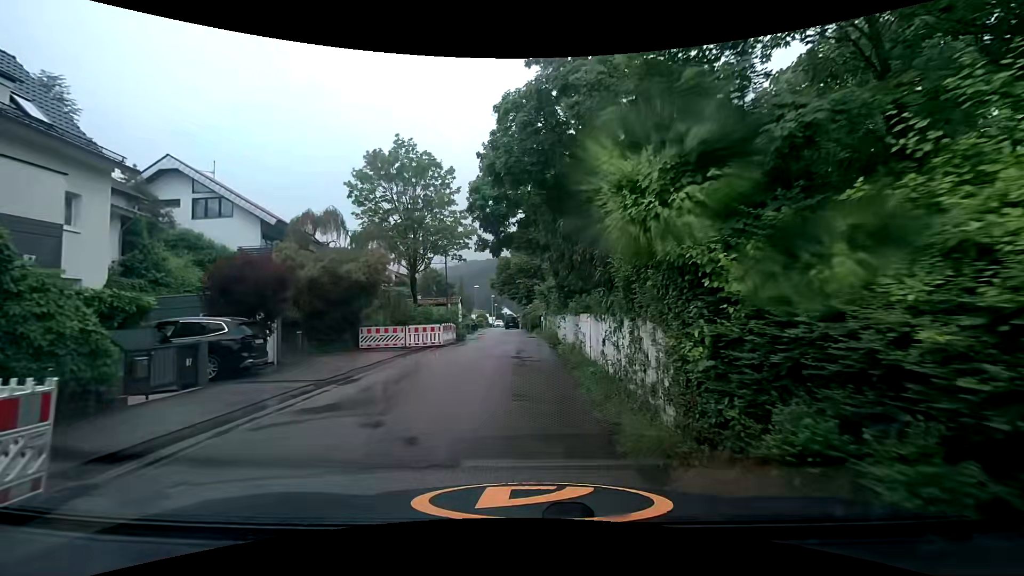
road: residential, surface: asphalt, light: Day
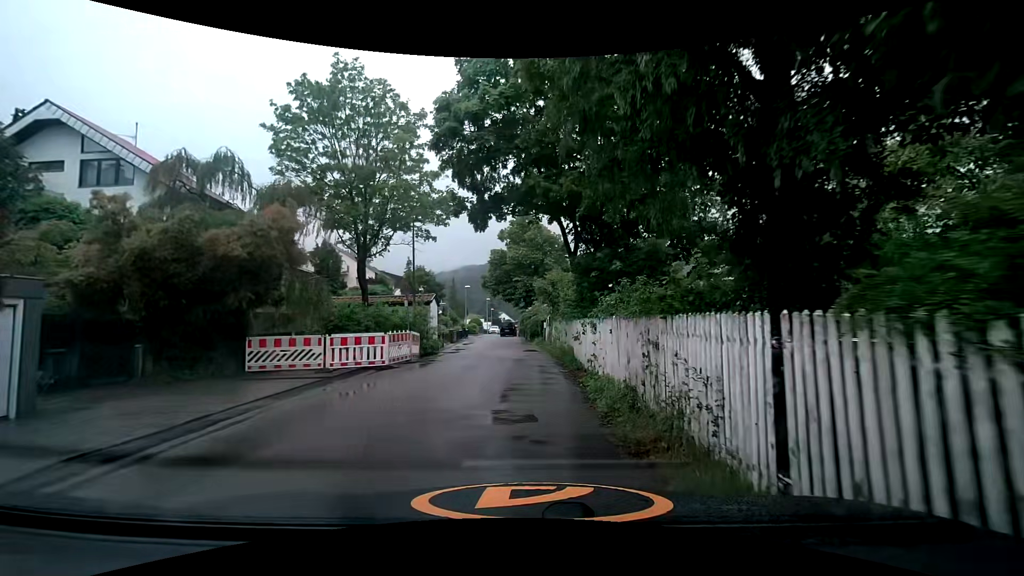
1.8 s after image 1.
(0.0, +9.3) m; -1°
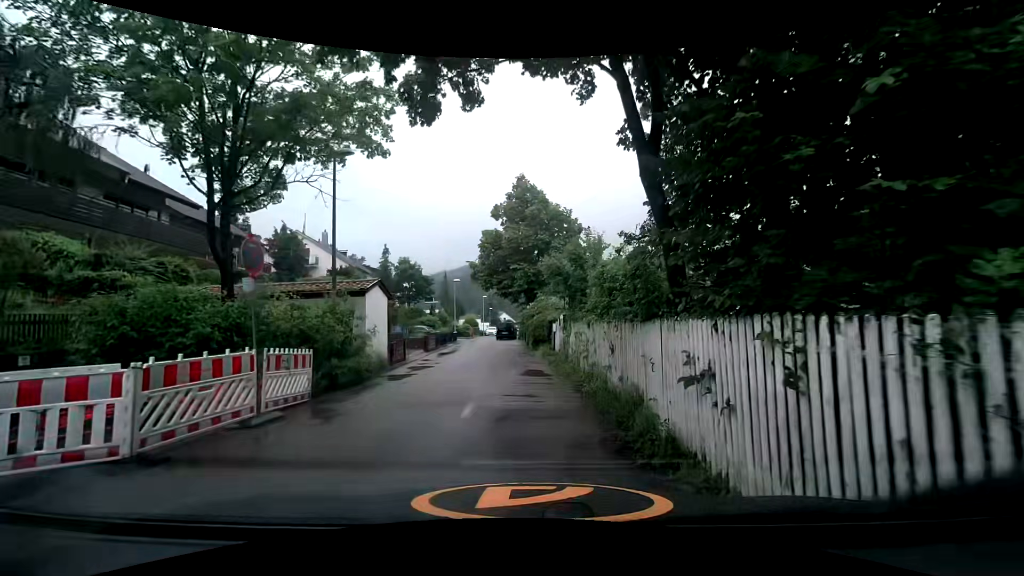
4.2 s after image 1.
(+0.1, +9.9) m; +2°
